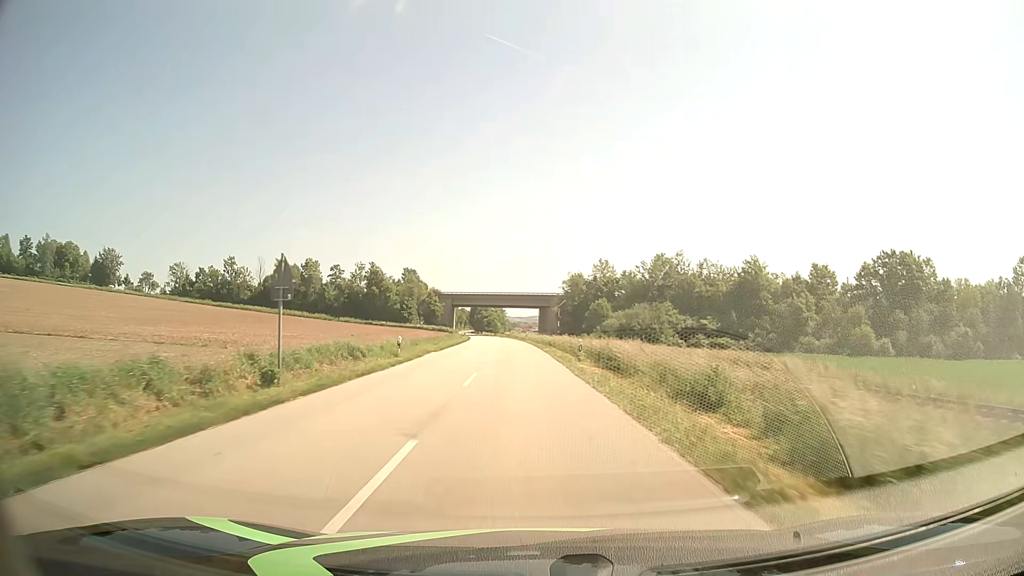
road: secondary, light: Day
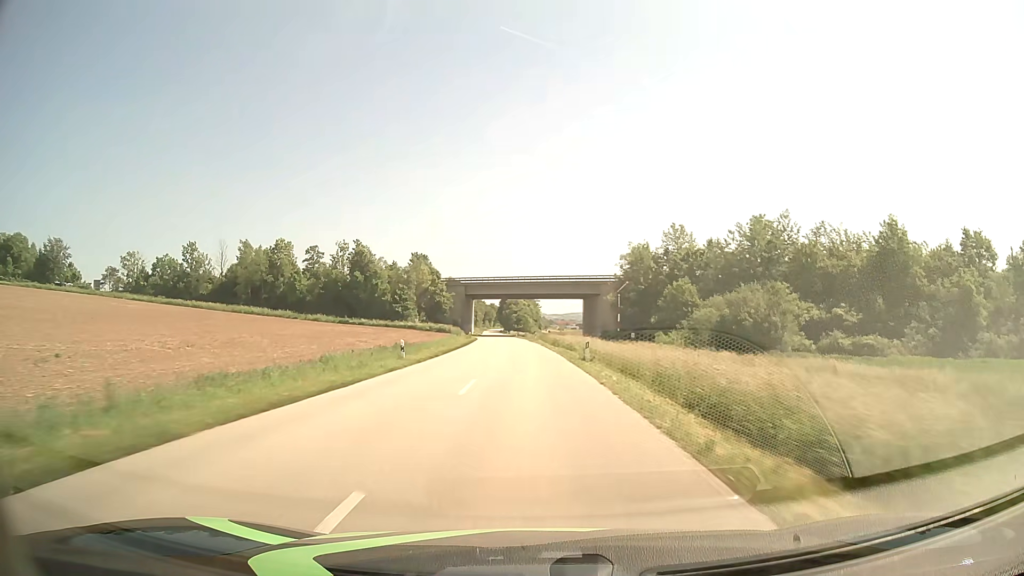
(-1.4, +50.4) m; -3°
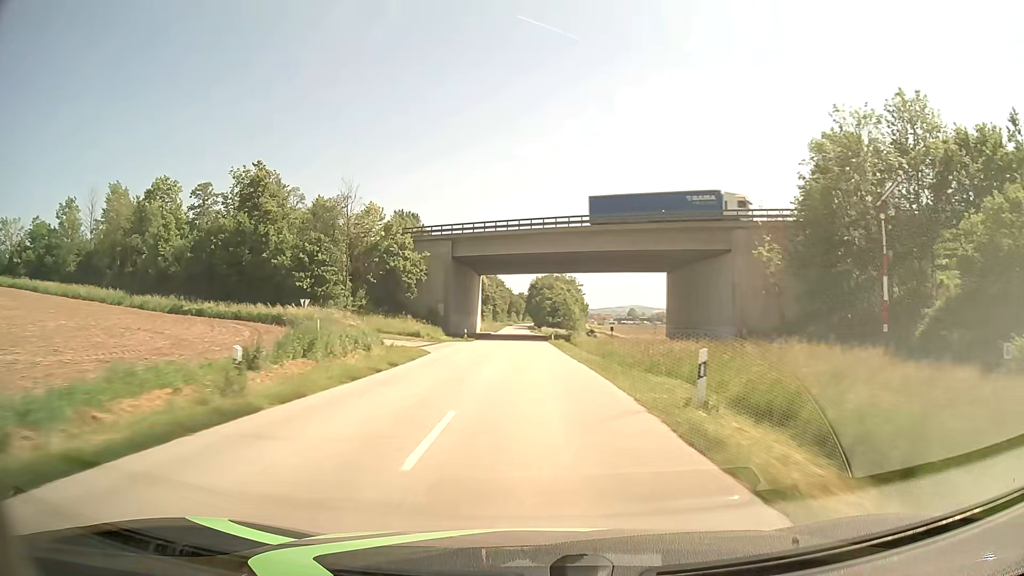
(-1.9, +67.3) m; -3°
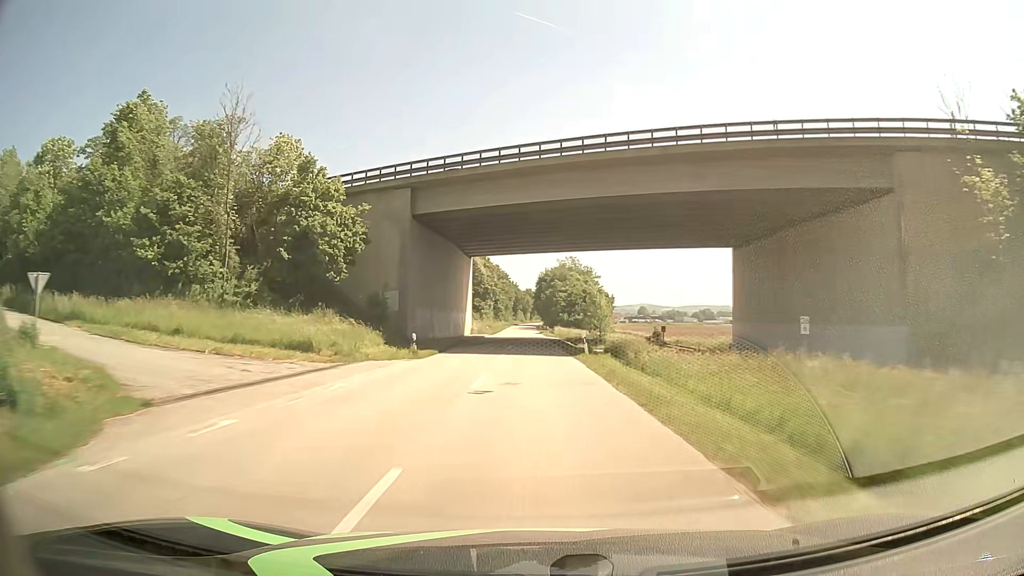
(-0.3, +27.7) m; -1°
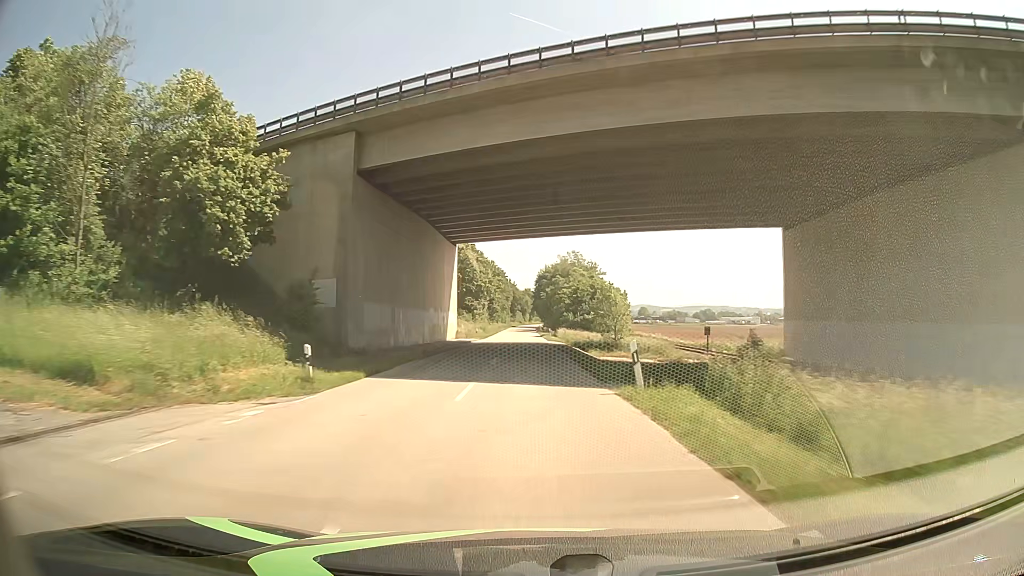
(0.0, +13.9) m; 0°
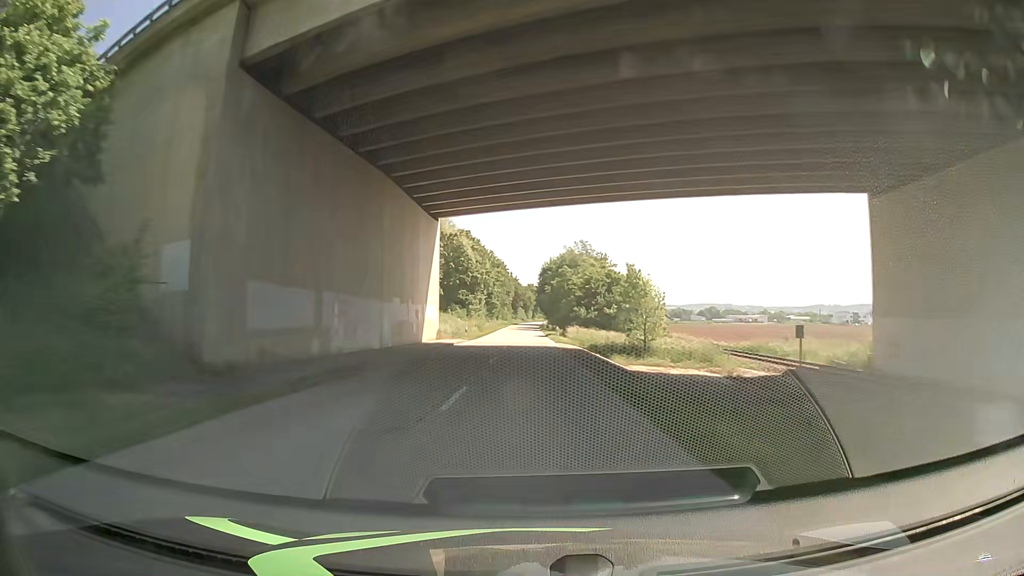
(0.0, +13.9) m; 0°
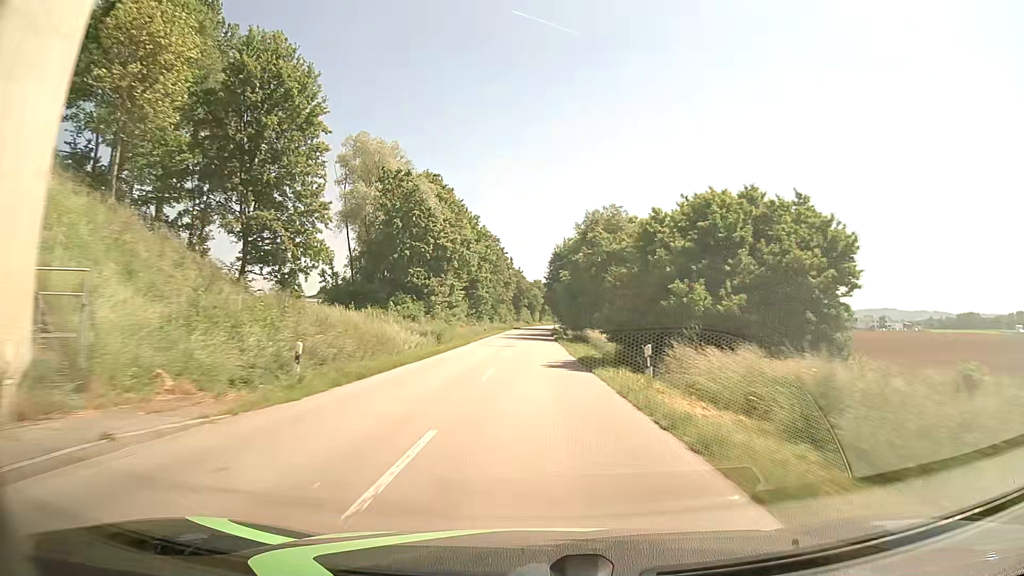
(-0.6, +41.7) m; 0°
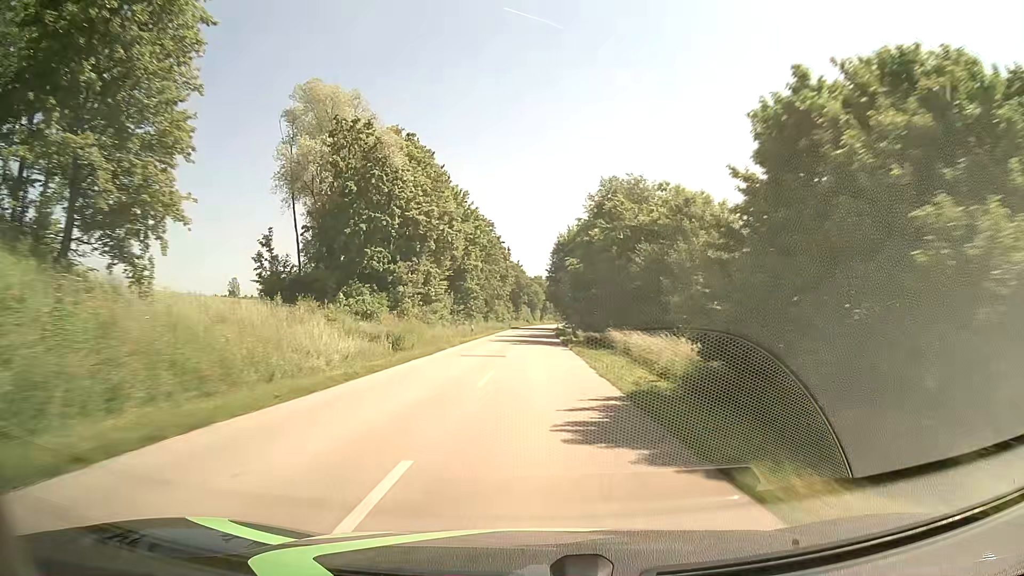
(0.0, +13.9) m; 0°
(0, +10) (0, +20) (0, +30) (0, +40) (0, +50) (0, +60) (0, +70) (0, +80) (+1, +90) (+1, +100) m
